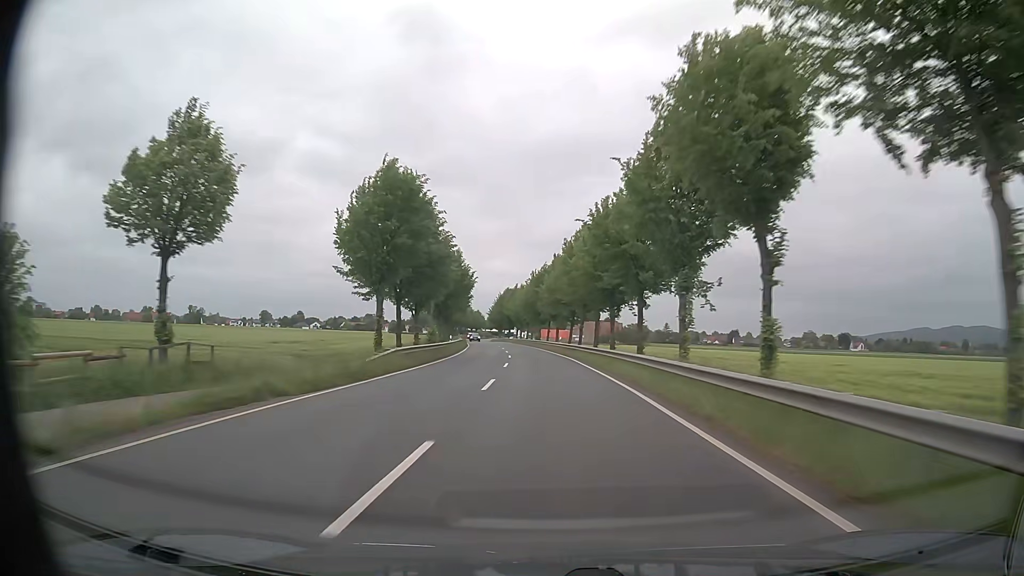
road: primary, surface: asphalt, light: Day
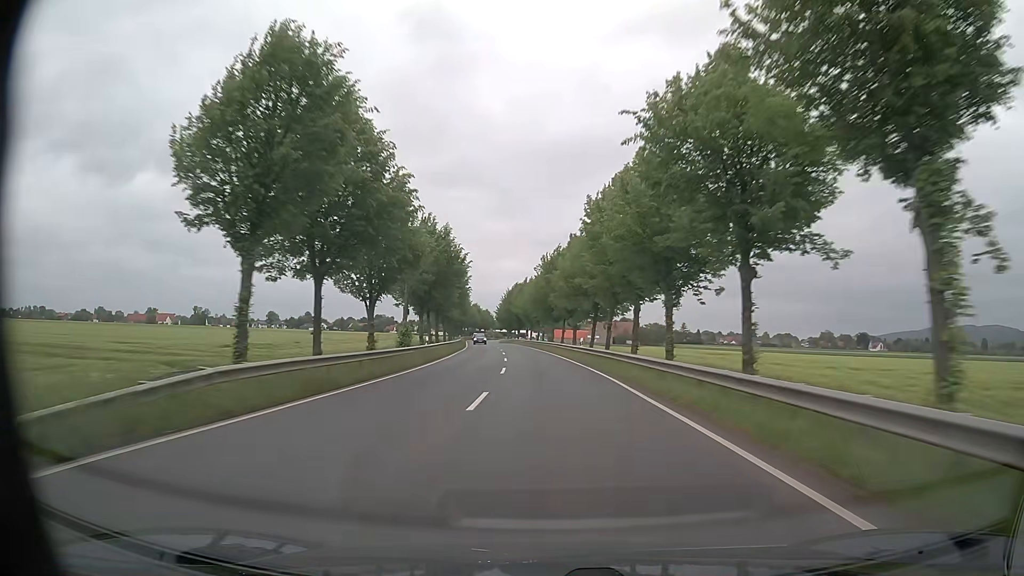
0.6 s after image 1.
(-0.2, +16.3) m; -1°
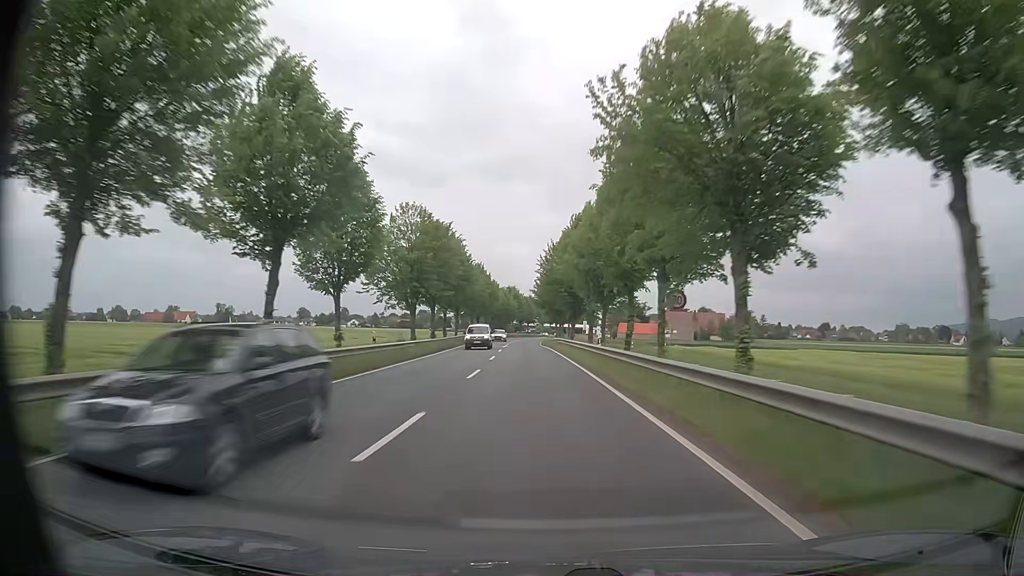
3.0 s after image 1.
(-2.8, +64.7) m; -5°
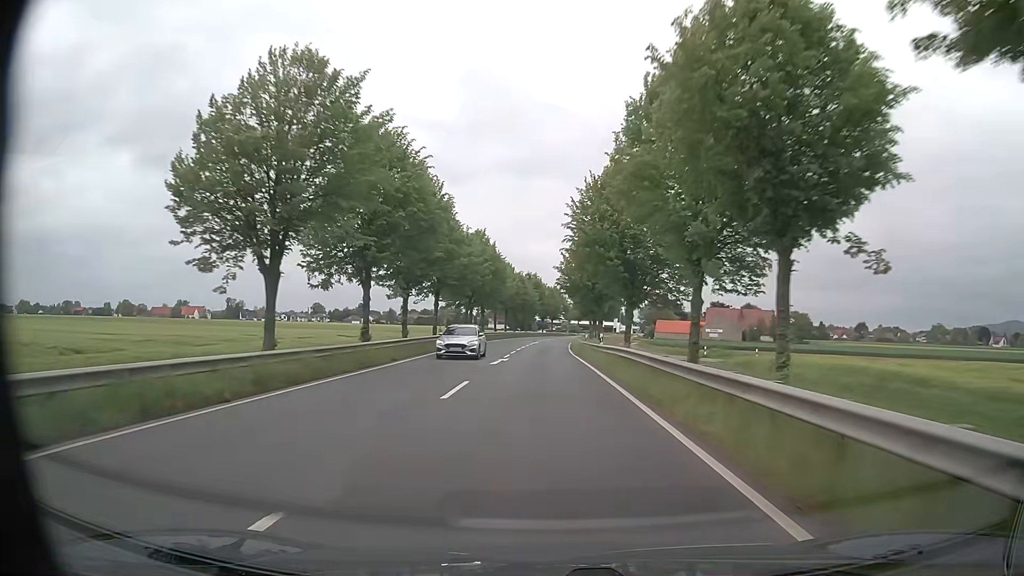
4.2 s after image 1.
(-0.8, +29.8) m; -2°
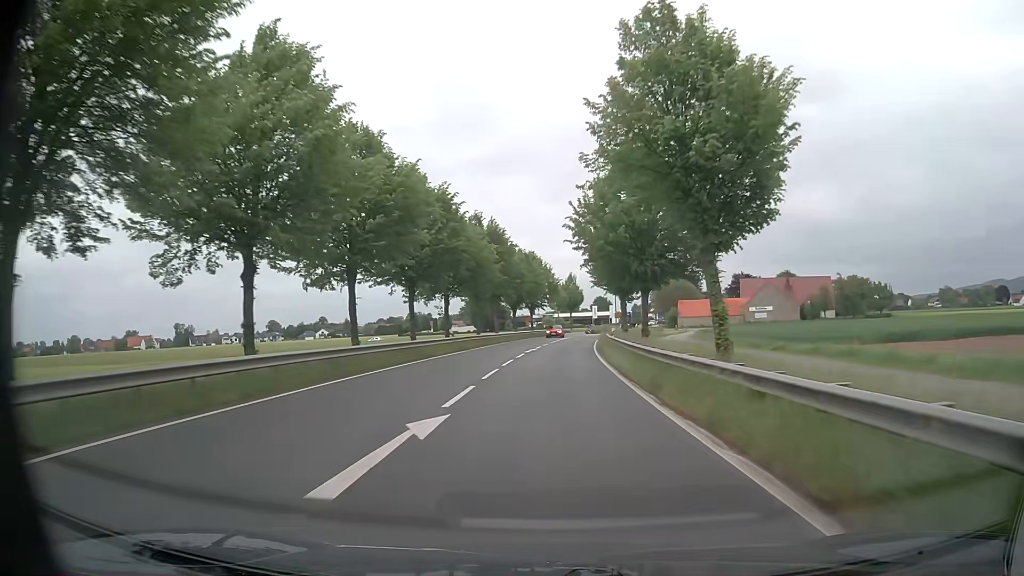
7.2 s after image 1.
(-0.3, +60.7) m; +2°
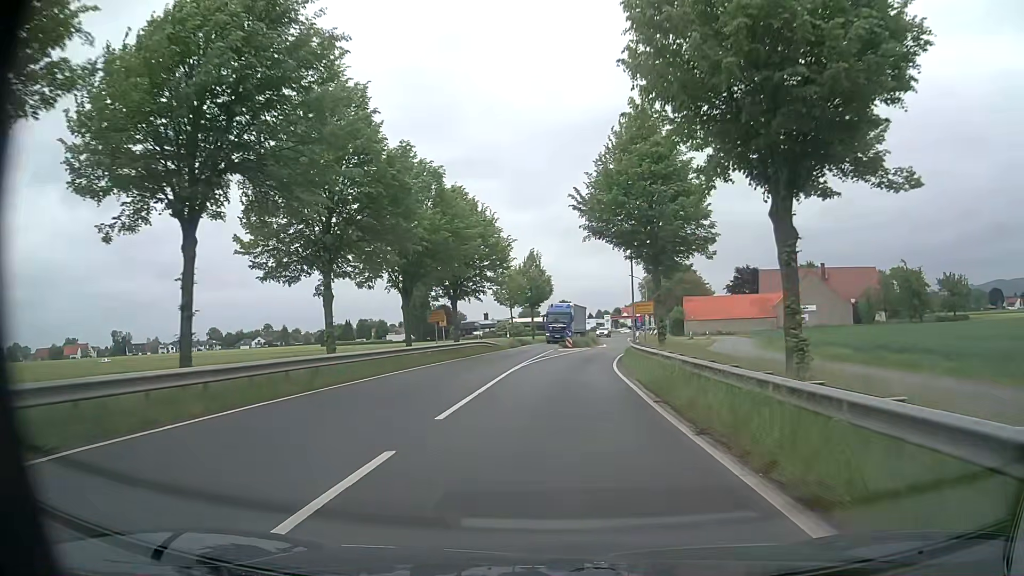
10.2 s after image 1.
(+1.1, +42.9) m; +3°
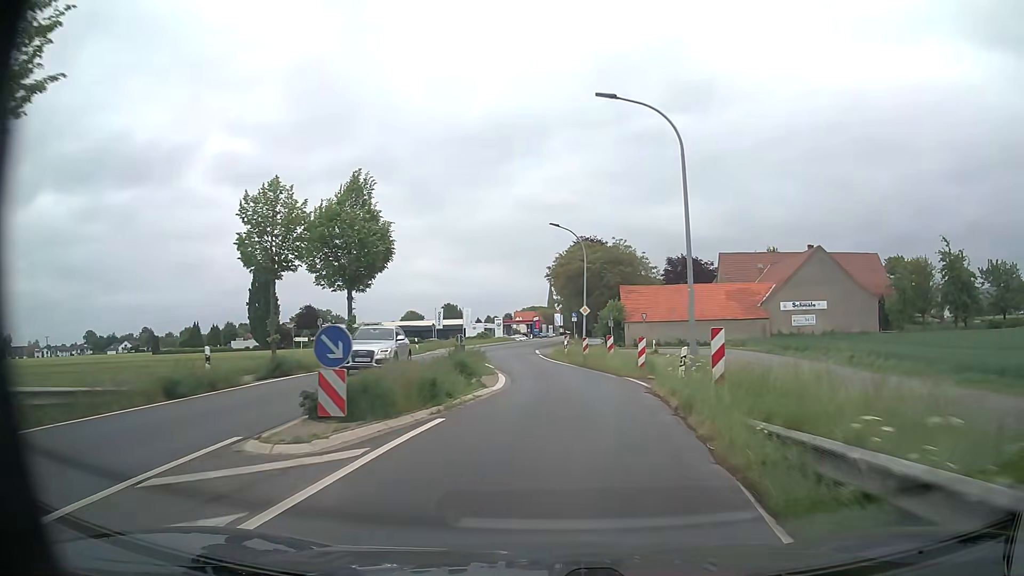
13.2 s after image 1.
(+2.8, +38.6) m; +9°
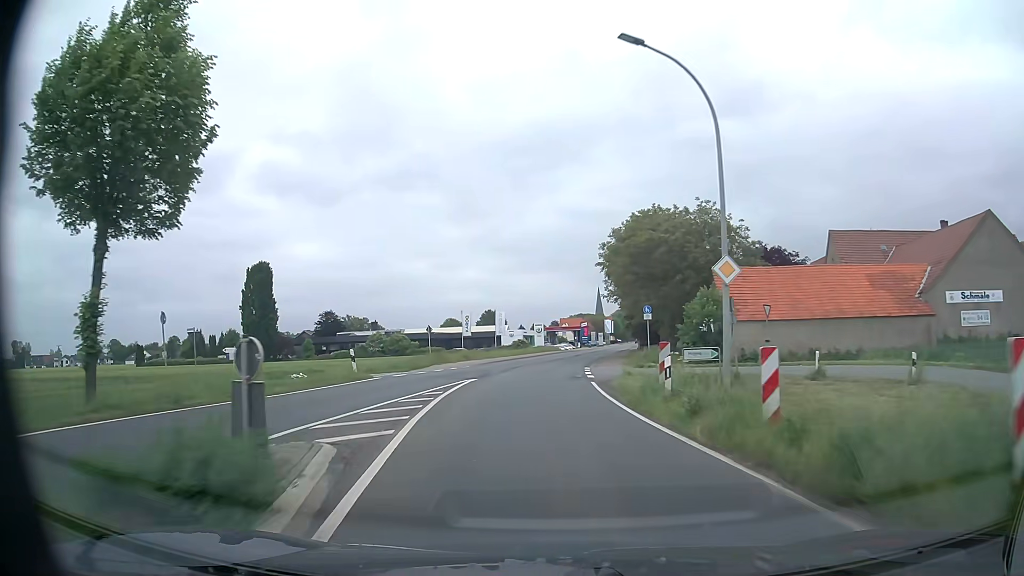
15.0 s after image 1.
(-0.1, +24.0) m; -3°
(0, +10) (0, +20) (0, +30) (0, +40) (+1, +50) (+2, +60) (+4, +70) (+5, +80) (+7, +90) (+8, +99) m
